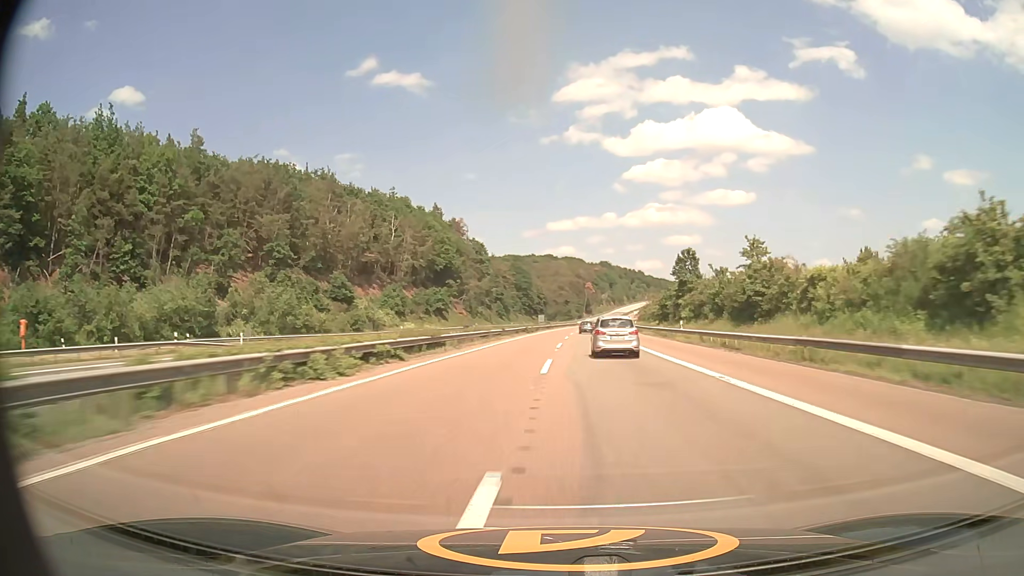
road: motorway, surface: asphalt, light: Day
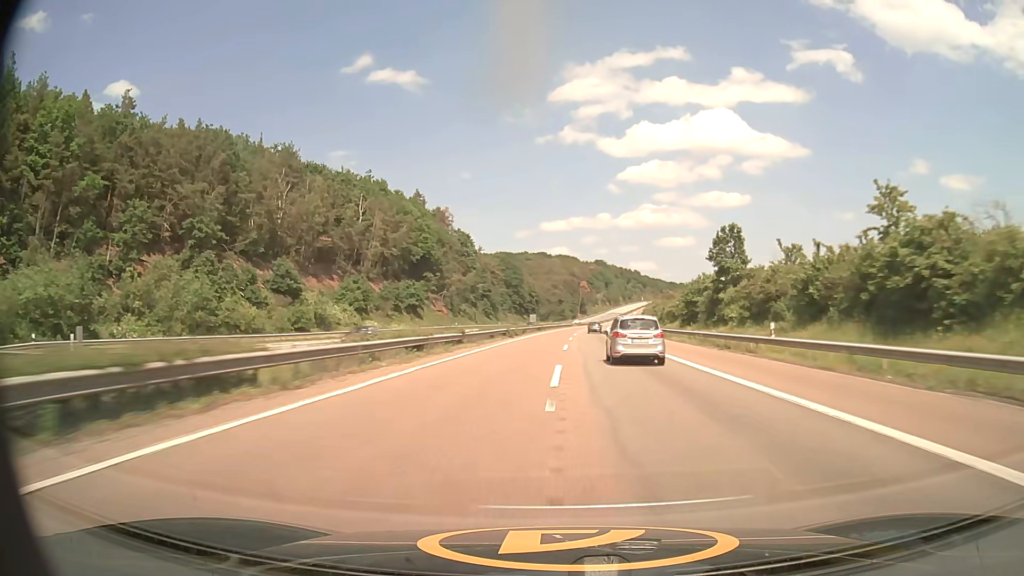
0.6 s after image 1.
(+0.1, +21.3) m; +1°
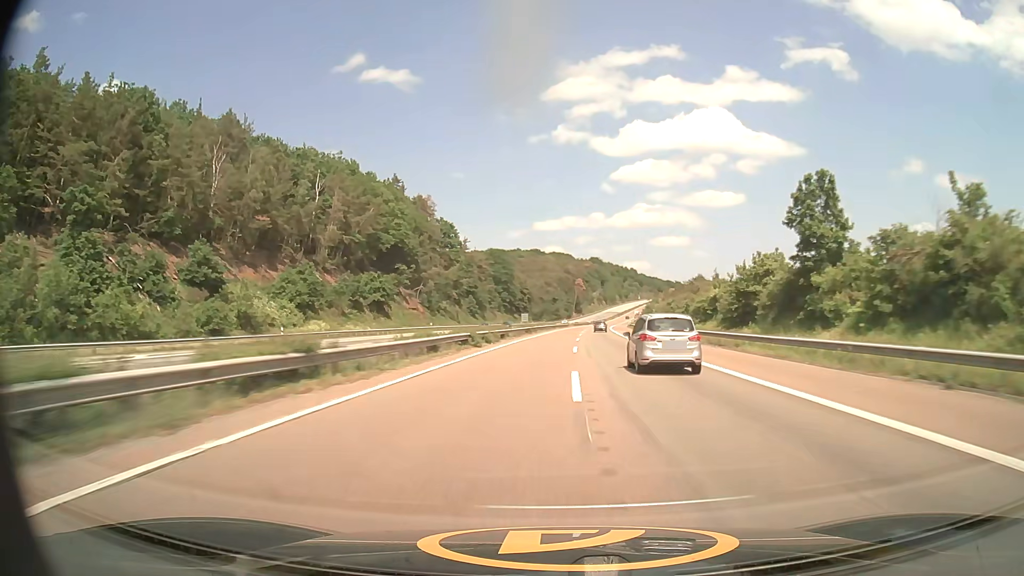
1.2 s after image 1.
(+0.1, +21.3) m; +1°
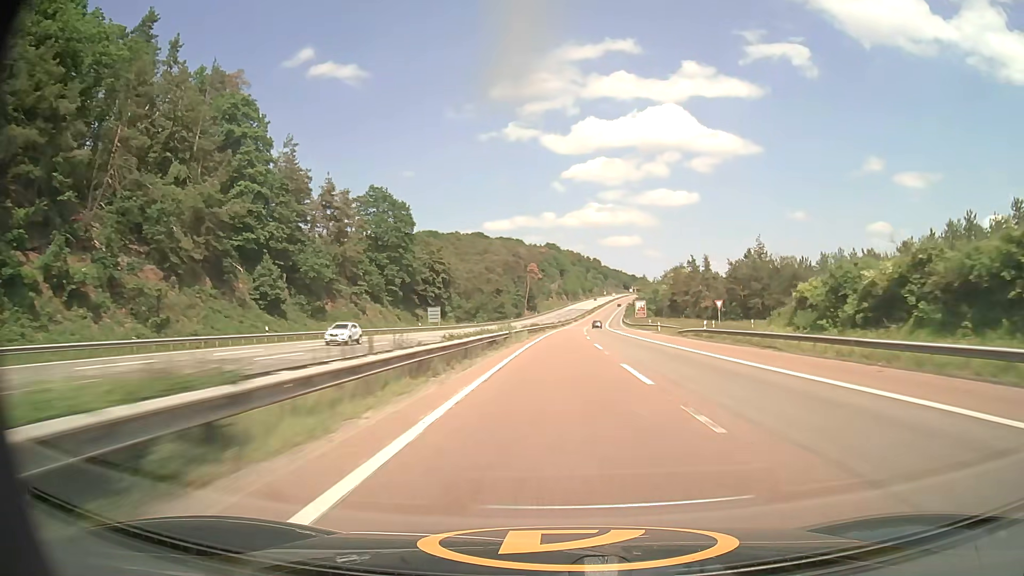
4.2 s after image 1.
(+3.0, +106.0) m; +4°
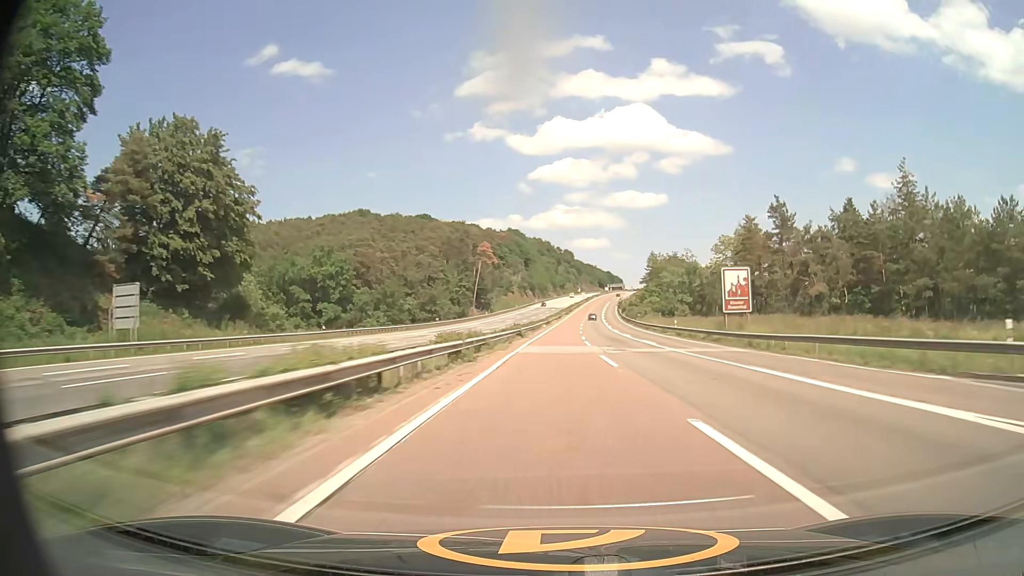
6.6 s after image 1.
(+2.2, +84.6) m; +3°
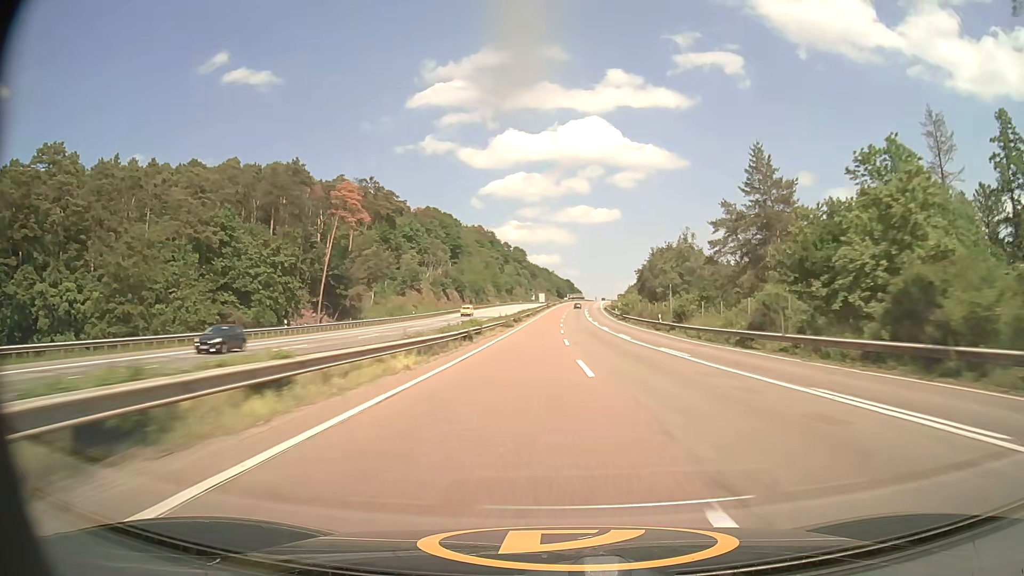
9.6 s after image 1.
(+3.5, +105.4) m; +4°
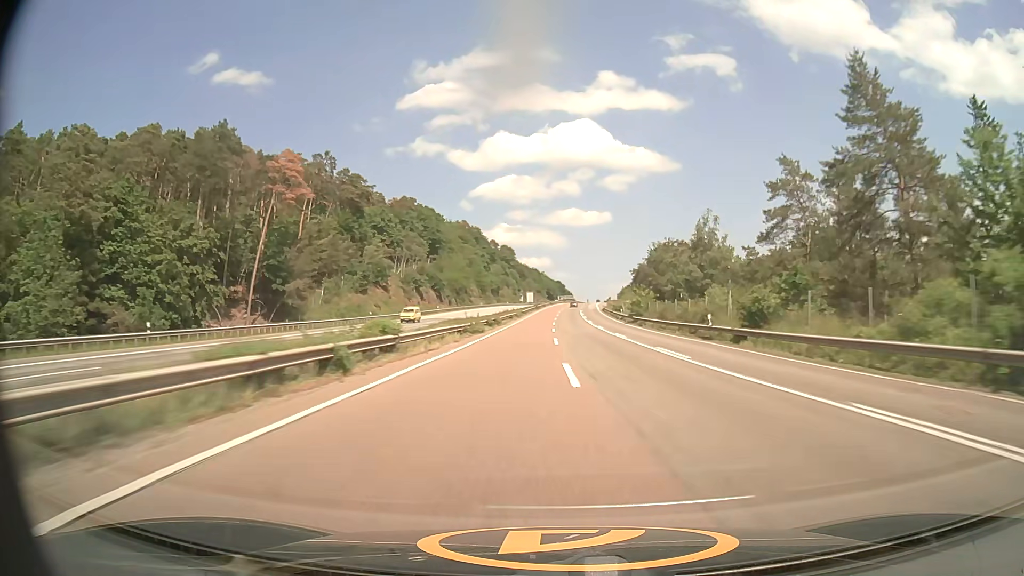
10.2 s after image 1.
(+0.2, +21.0) m; +1°
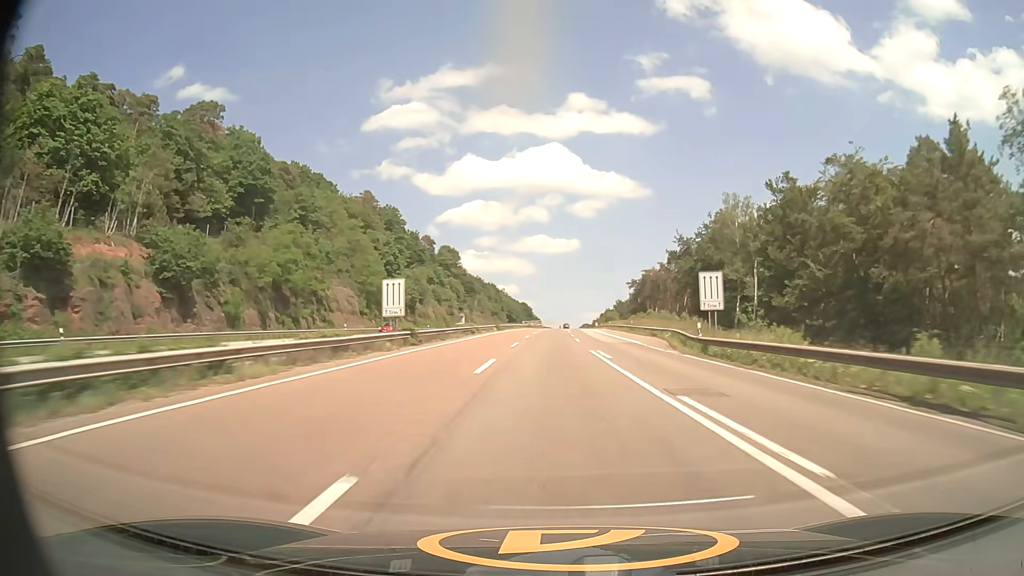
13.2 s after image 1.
(+2.4, +102.9) m; +3°
(0, +10) (0, +20) (0, +30) (0, +40) (+1, +50) (+1, +60) (+1, +70) (+2, +80) (+2, +90) (+3, +100) m
